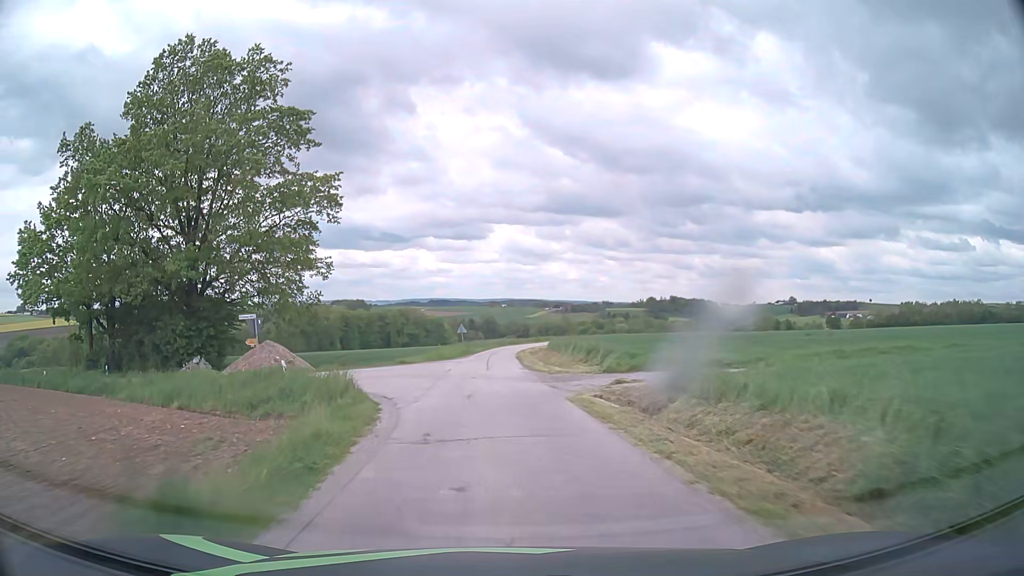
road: unclassified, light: Day
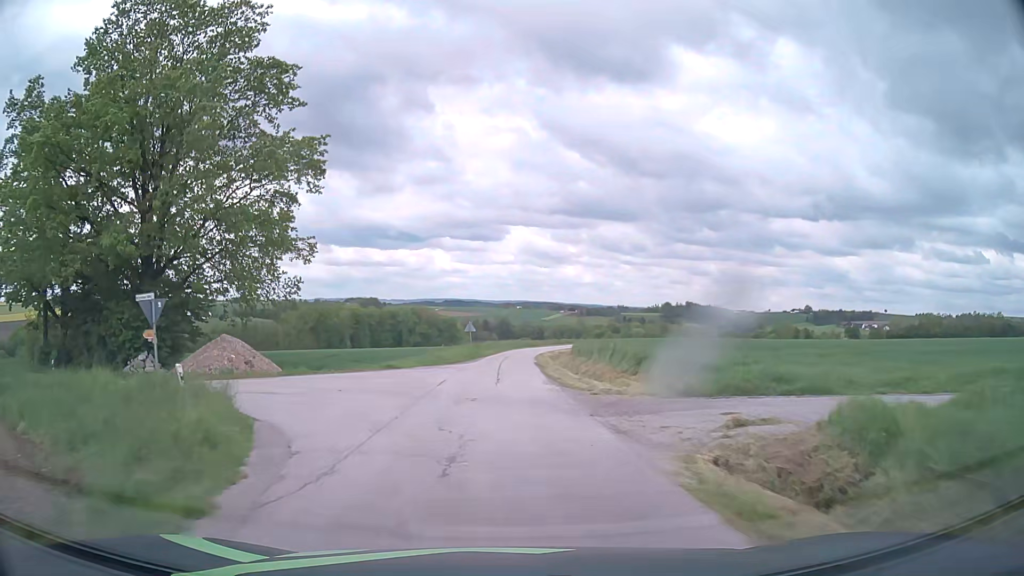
(-0.1, +9.0) m; -1°
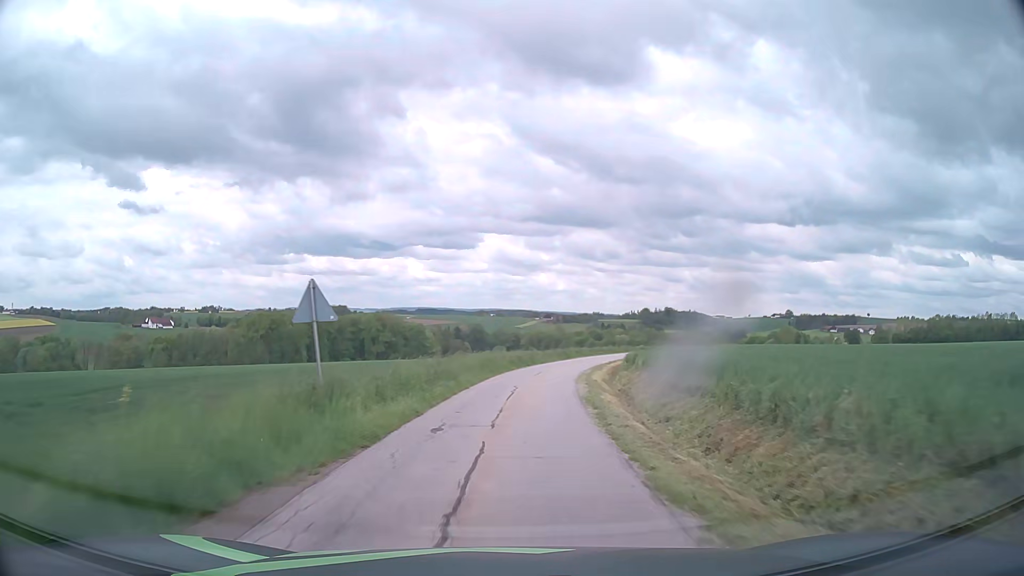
(+0.4, +37.2) m; +3°
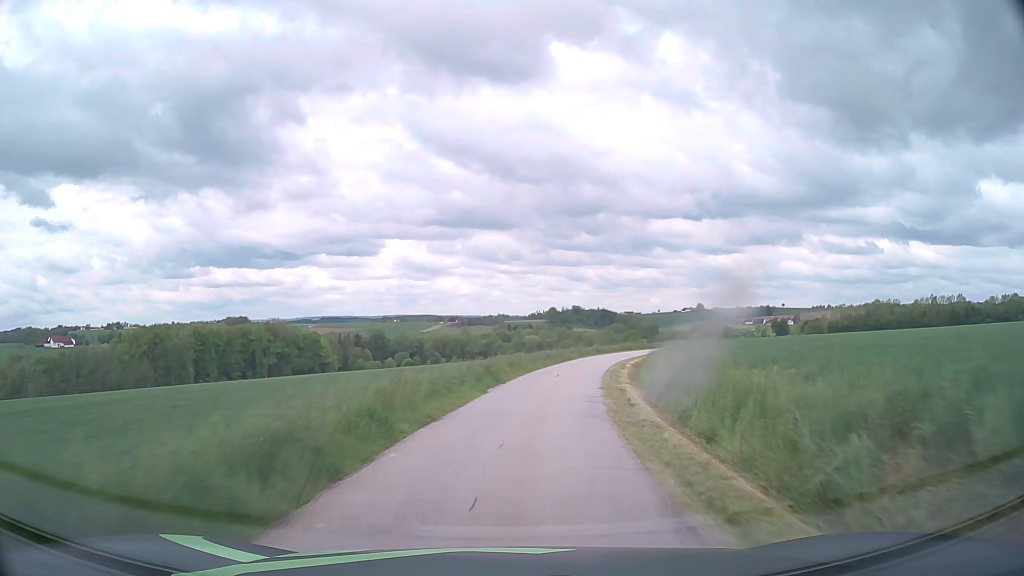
(+1.7, +28.7) m; +8°
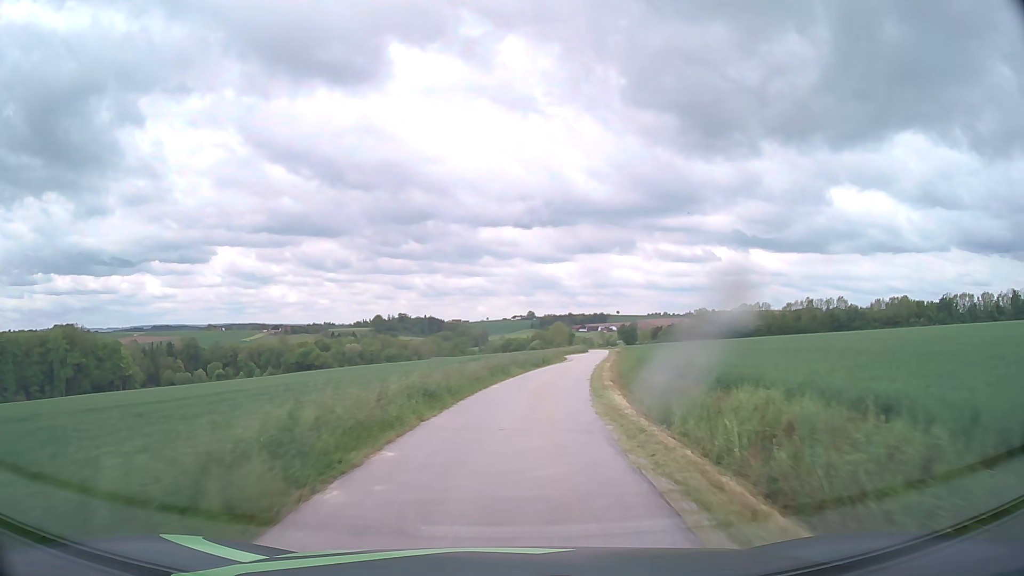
(+4.9, +38.8) m; +15°
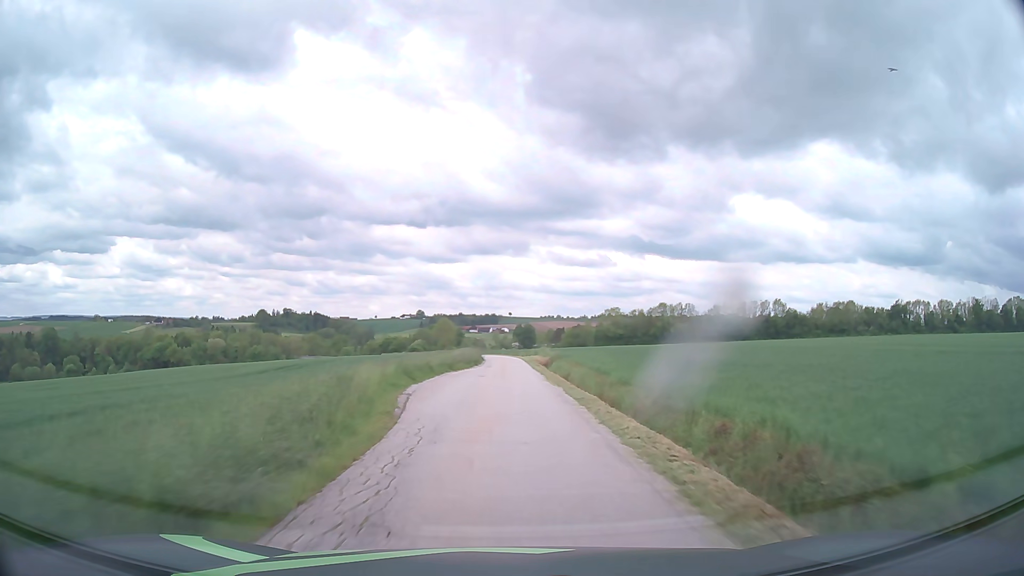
(+5.4, +49.3) m; +9°
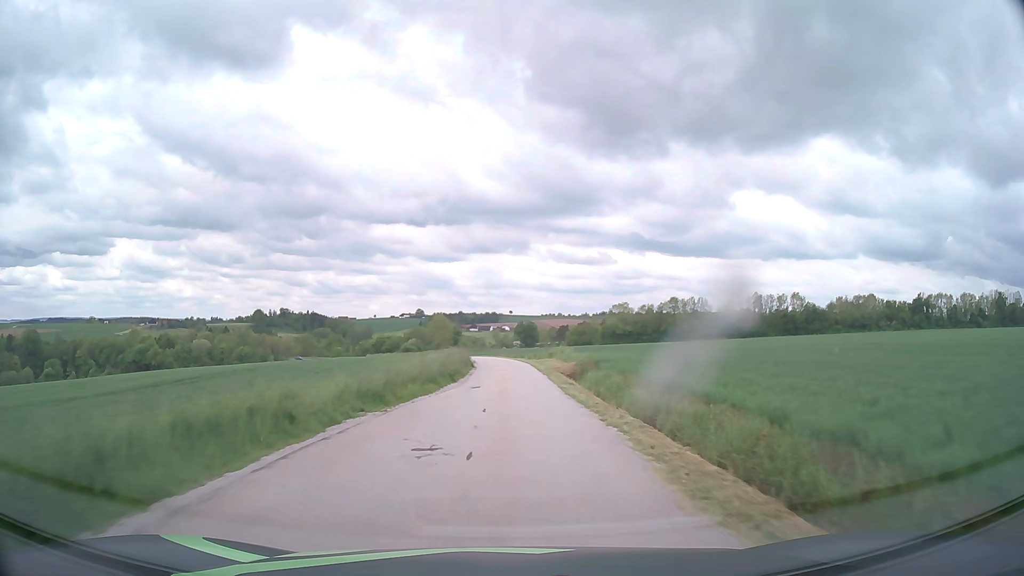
(+0.1, +19.9) m; 0°
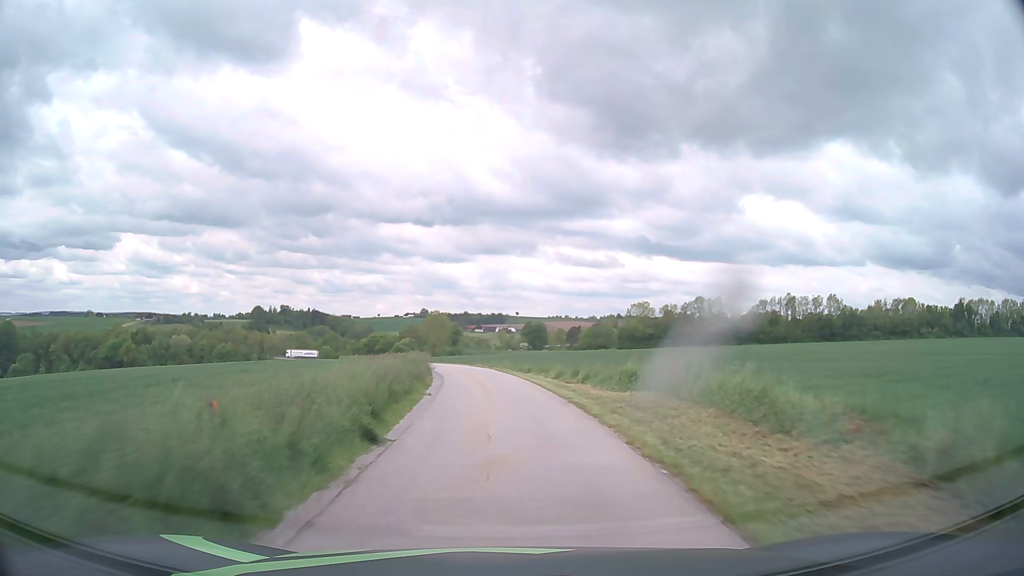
(-0.1, +29.4) m; -1°
(0, +10) (0, +20) (-1, +30) (-2, +40) (-4, +50) (-6, +59) (-9, +69) (-12, +79) (-15, +88) (-18, +98) m
